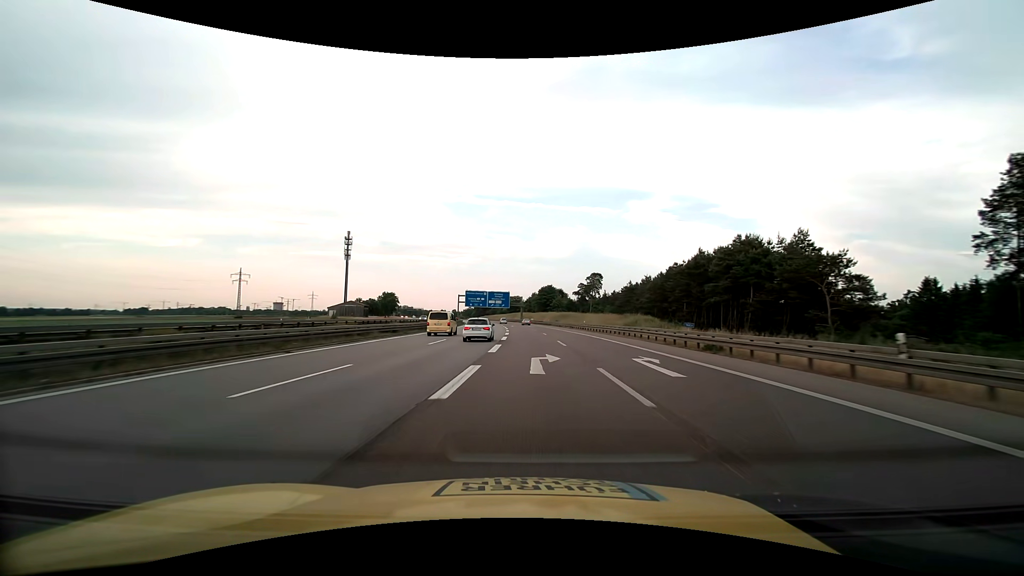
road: motorway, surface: asphalt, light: Day
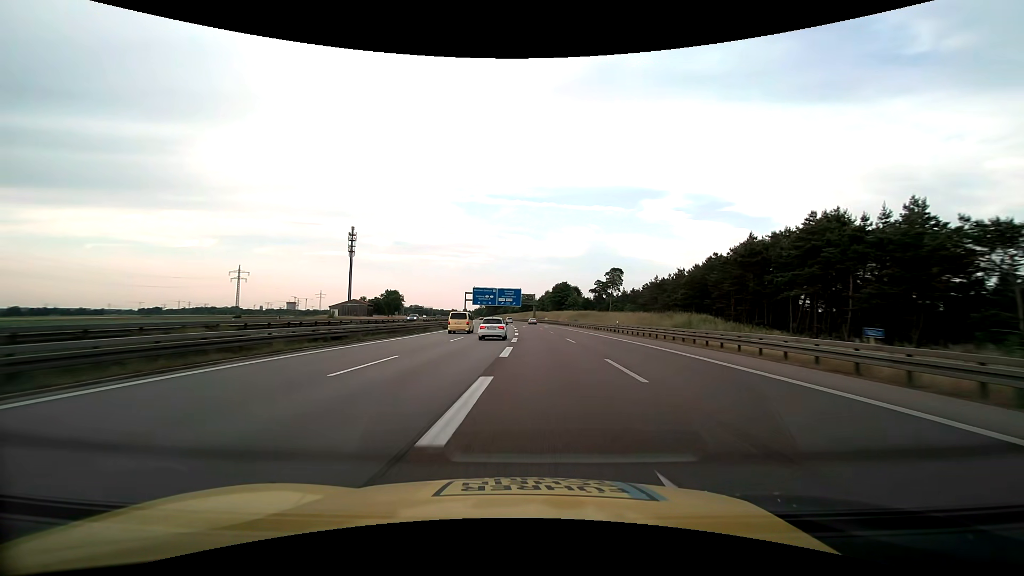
(-0.2, +15.2) m; -1°
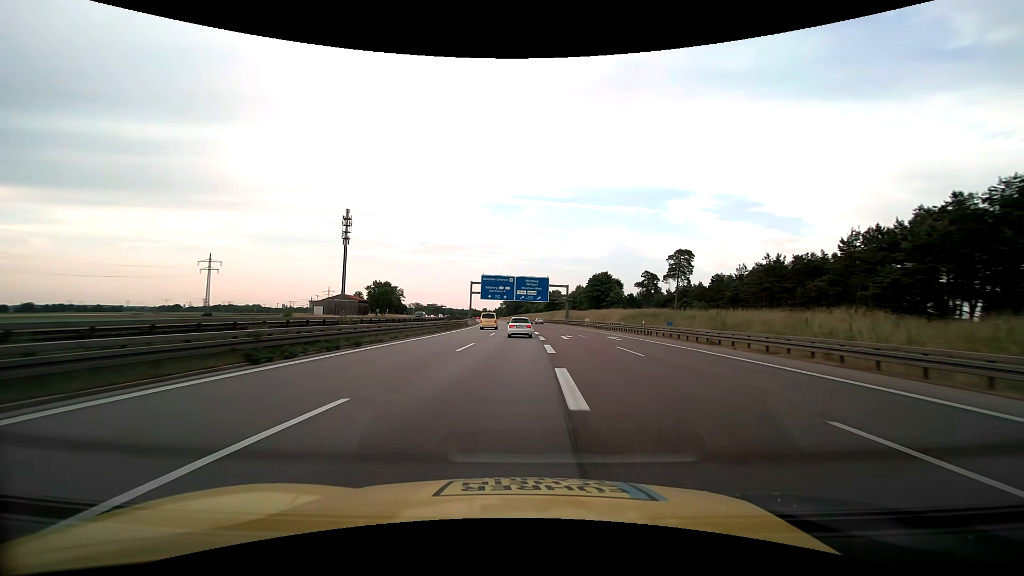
(-1.3, +45.9) m; -3°
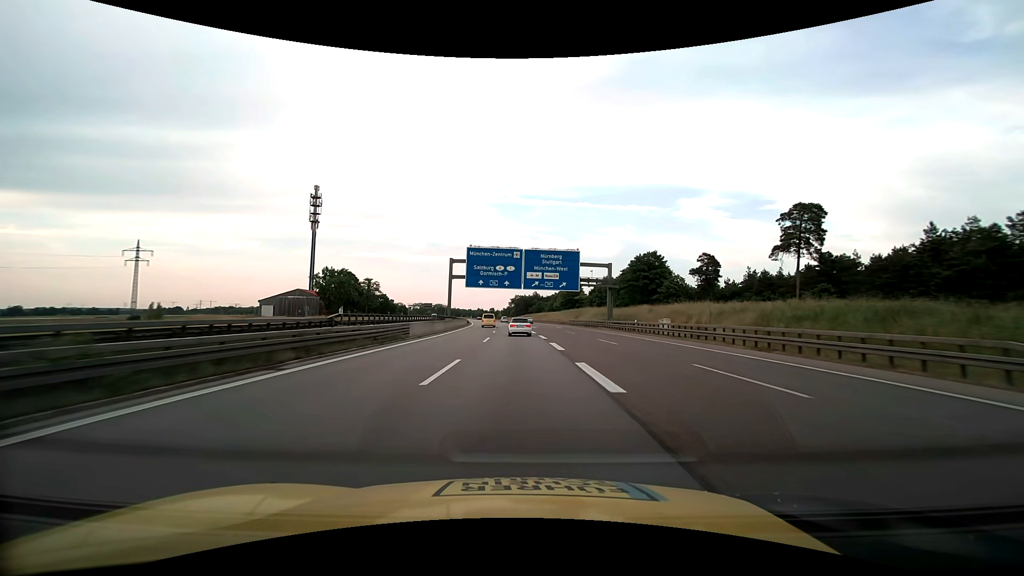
(-0.5, +46.1) m; -1°
(0, +10) (0, +20) (0, +30) (-1, +40) (-1, +50) (-1, +60) (-2, +70) (-2, +80) (-3, +90) (-4, +100) m
